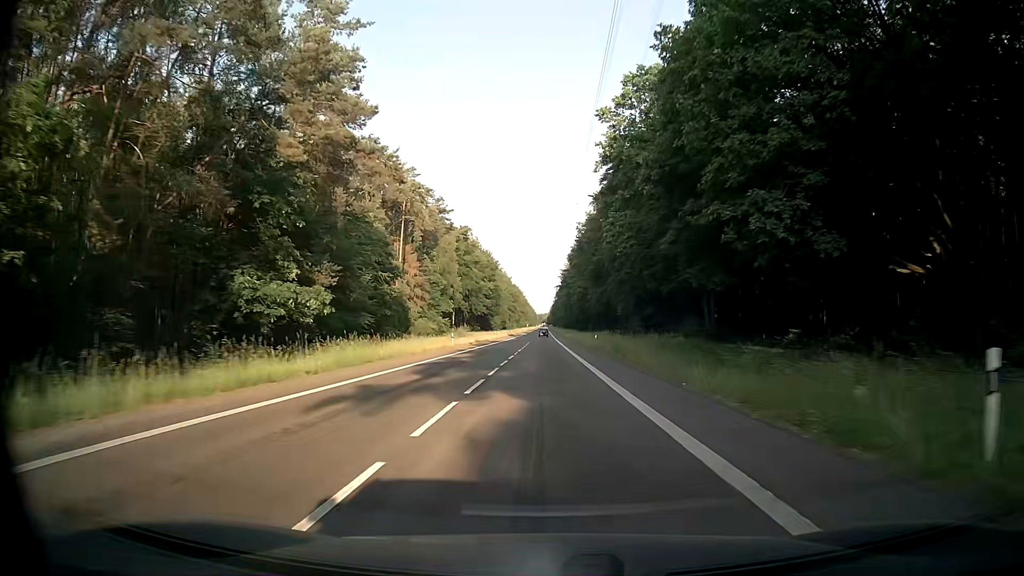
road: secondary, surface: asphalt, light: Day
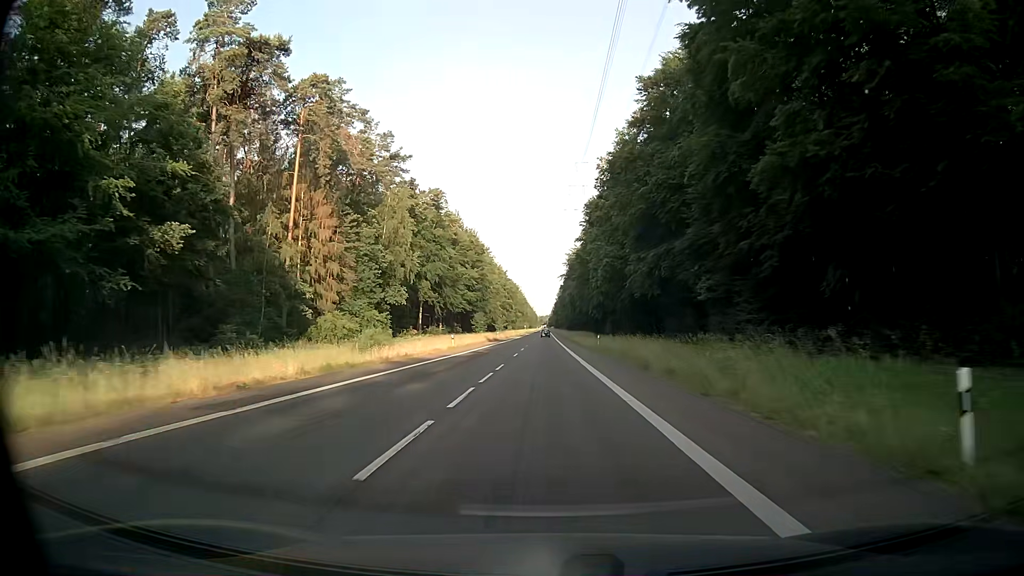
(+0.1, +49.9) m; 0°
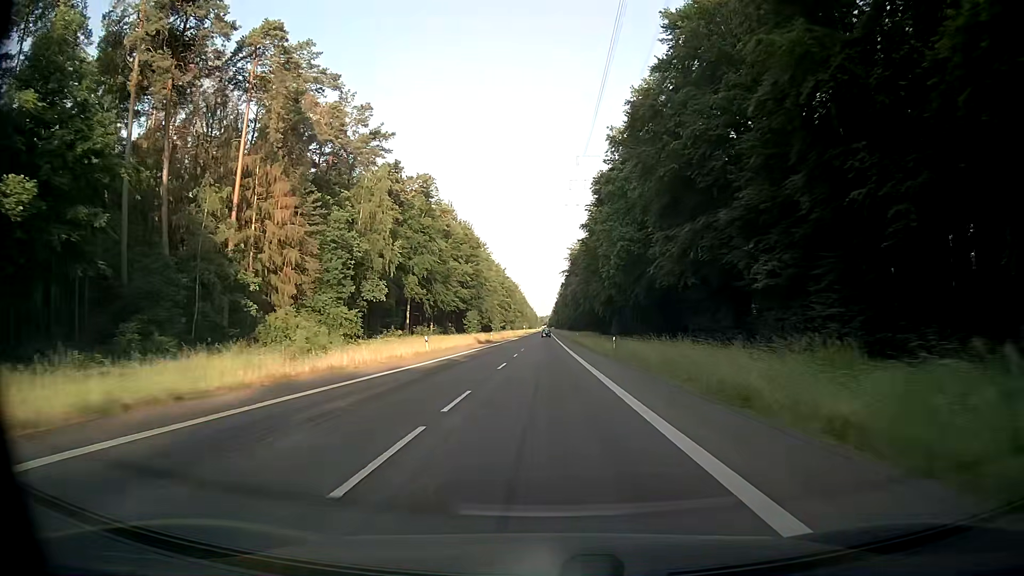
(-0.1, +12.5) m; 0°
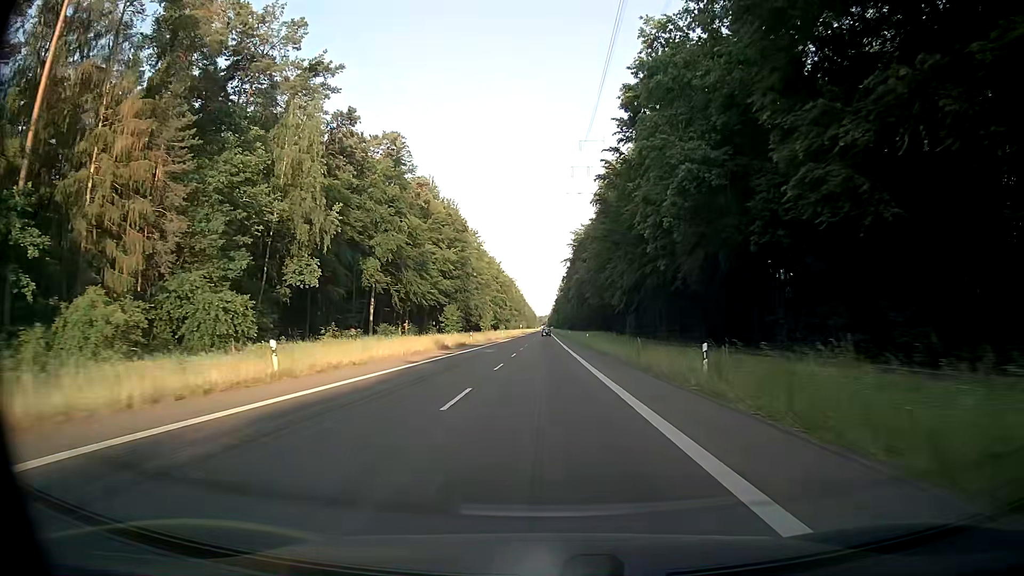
(+0.1, +25.1) m; +1°
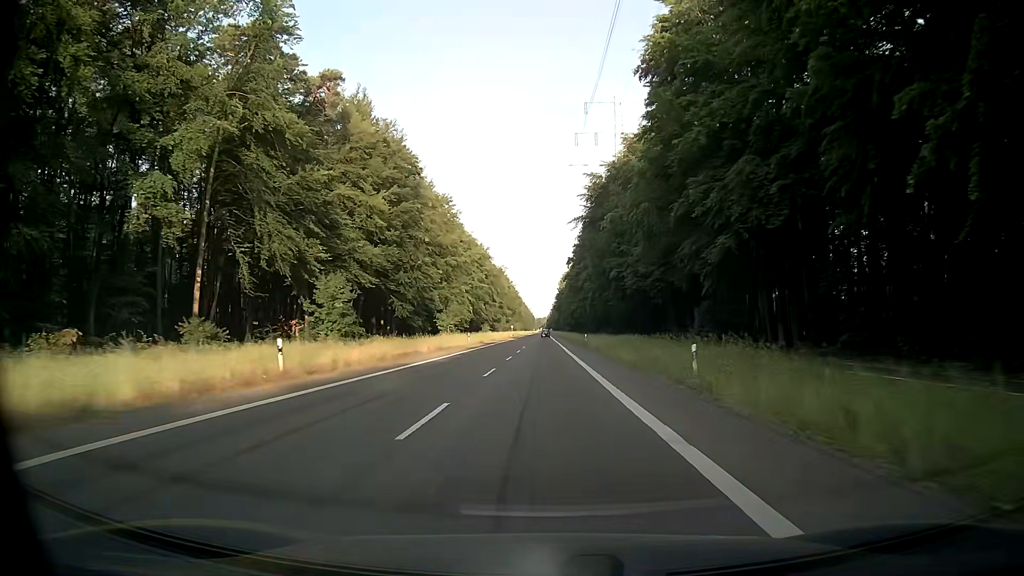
(-0.3, +50.4) m; 0°
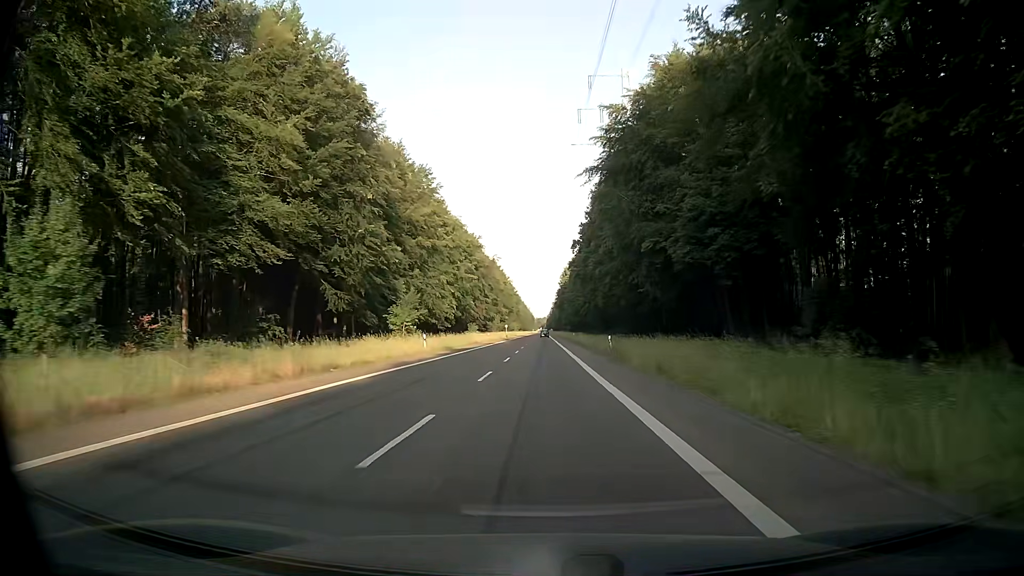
(+0.1, +25.3) m; 0°
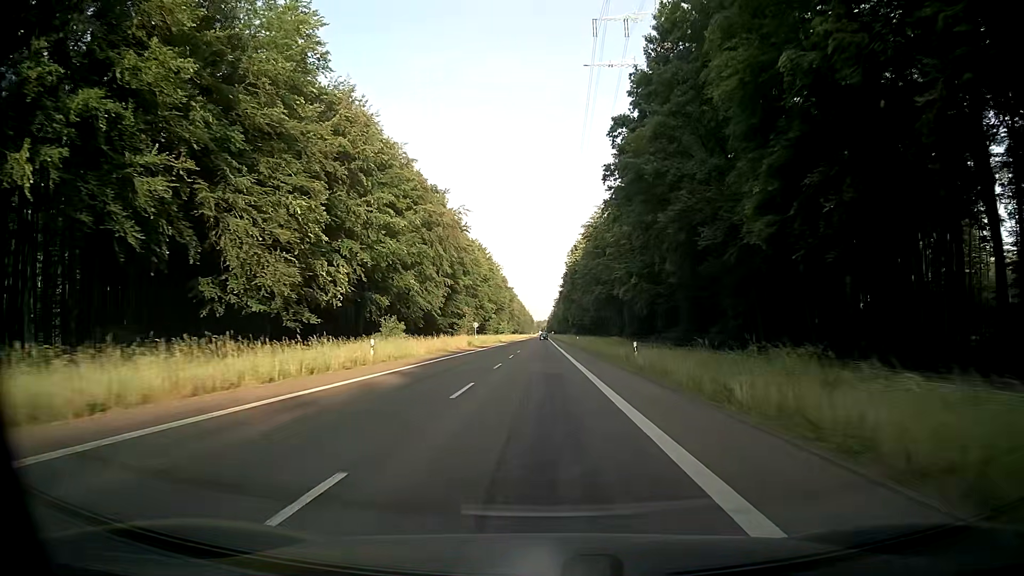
(-0.2, +63.5) m; 0°
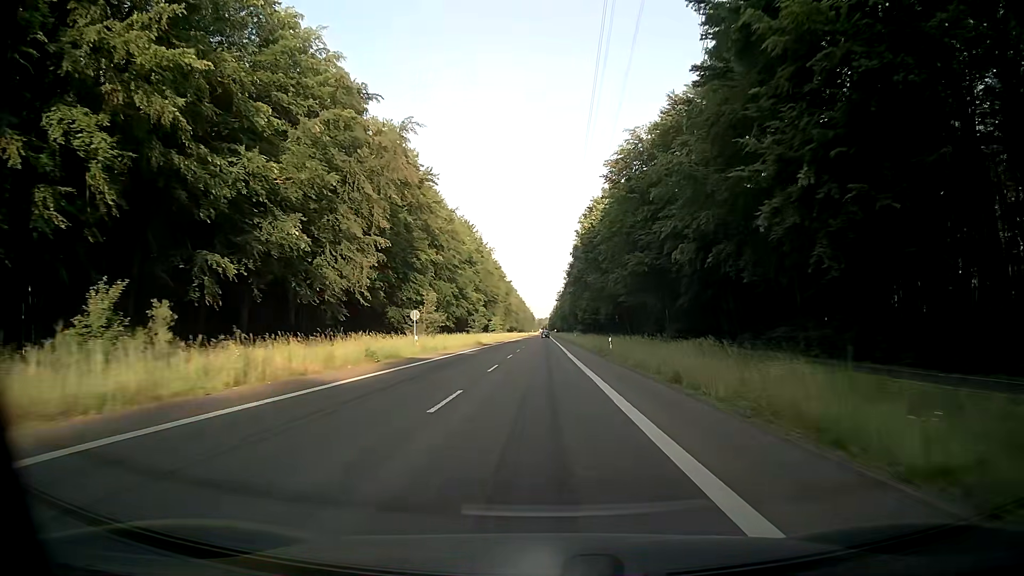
(-0.1, +38.2) m; 0°
(0, +10) (0, +20) (0, +30) (0, +40) (0, +50) (0, +60) (0, +70) (0, +80) (0, +90) (0, +100) m
